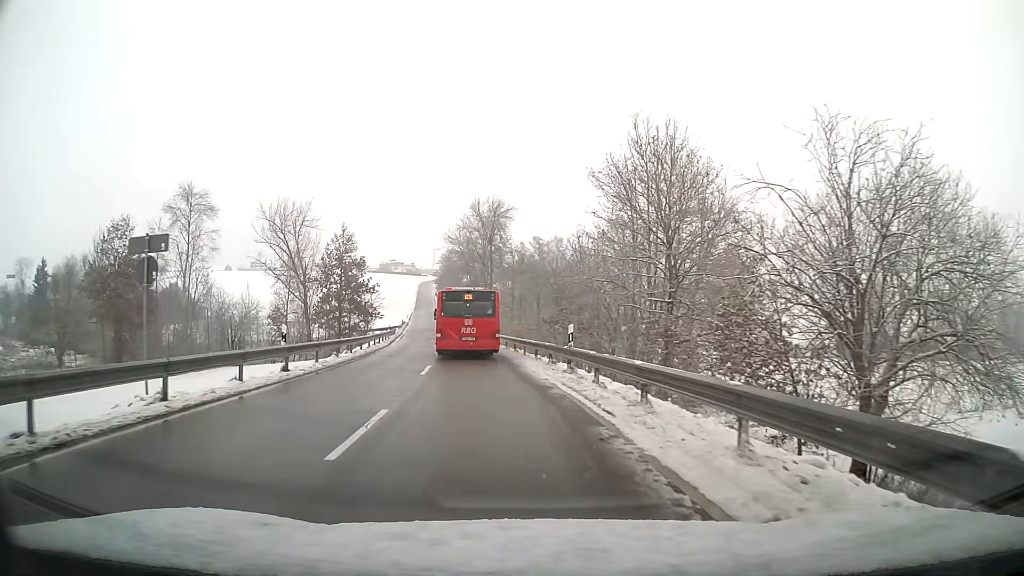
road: tertiary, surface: asphalt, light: Day
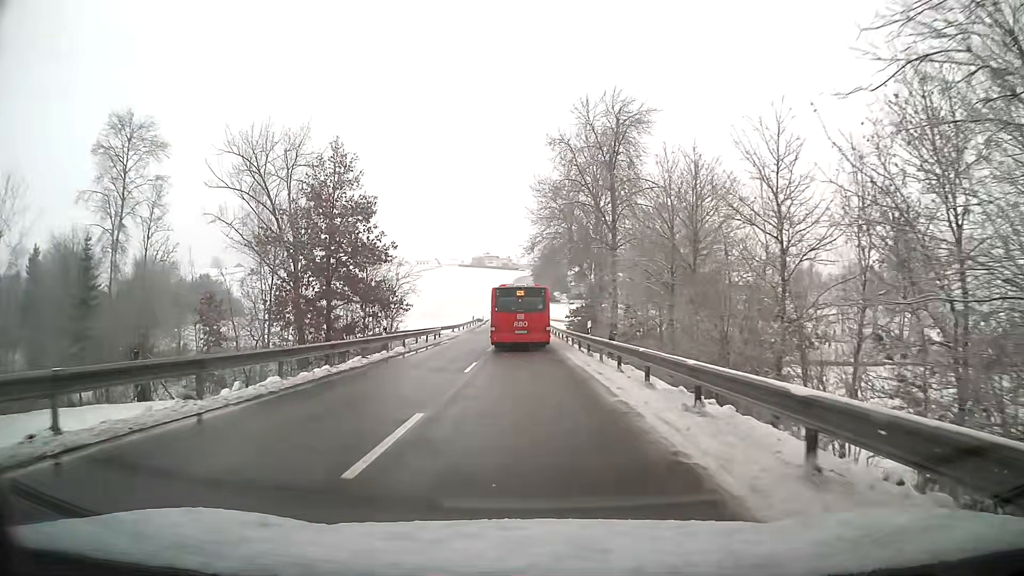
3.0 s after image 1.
(-3.2, +36.9) m; -8°
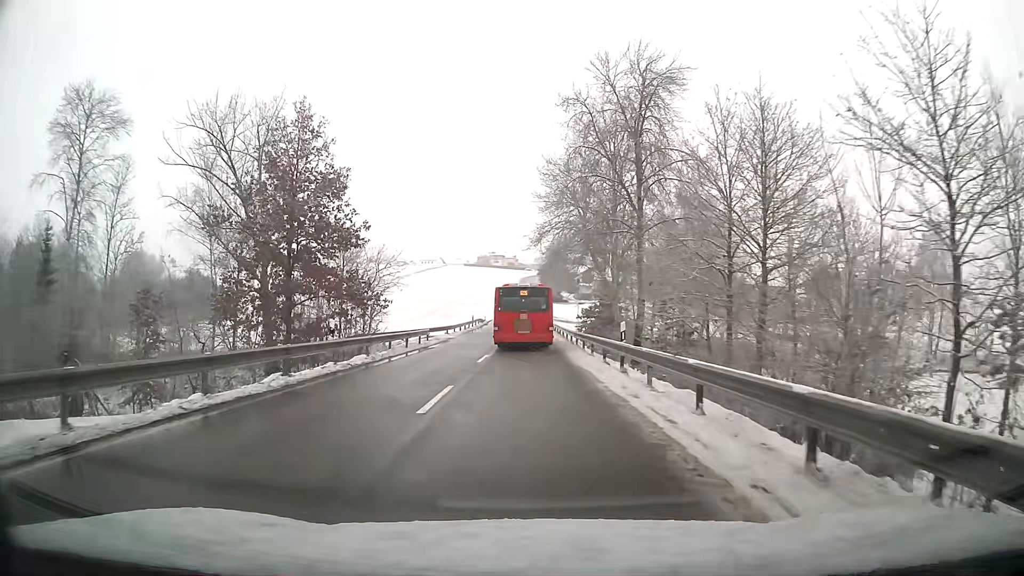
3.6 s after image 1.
(0.0, +8.0) m; 0°
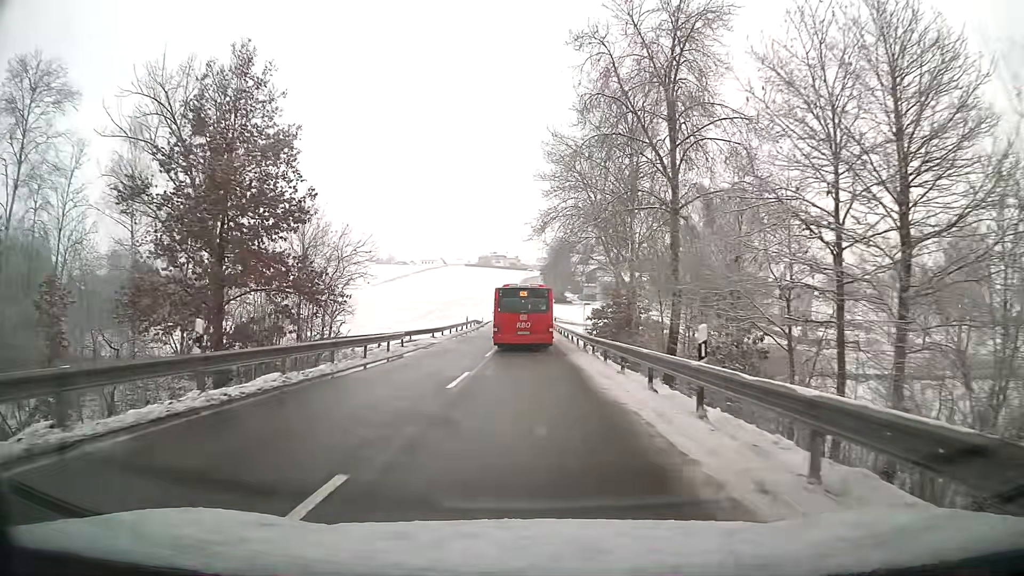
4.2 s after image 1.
(0.0, +8.2) m; 0°
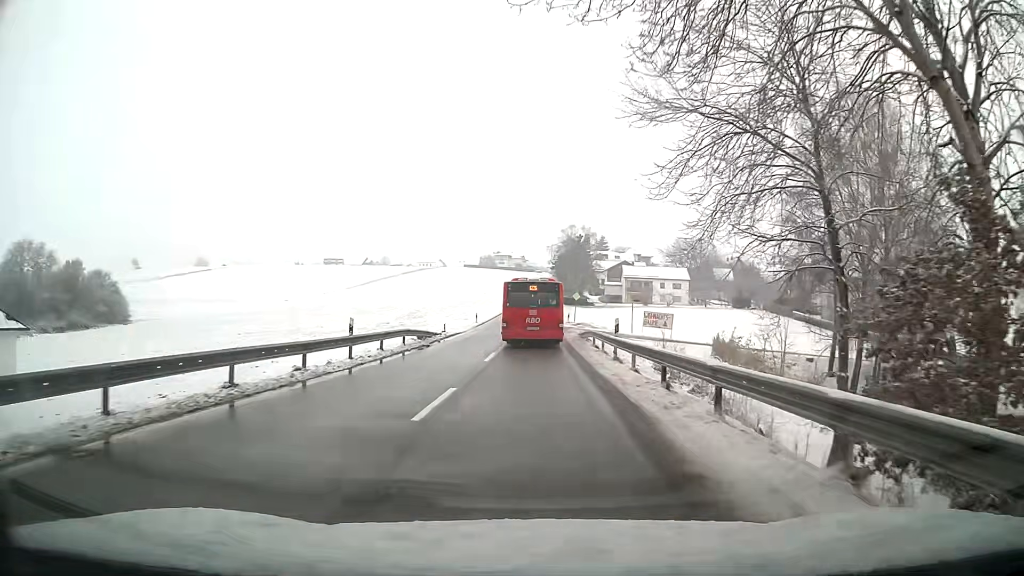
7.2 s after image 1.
(-0.3, +40.6) m; 0°
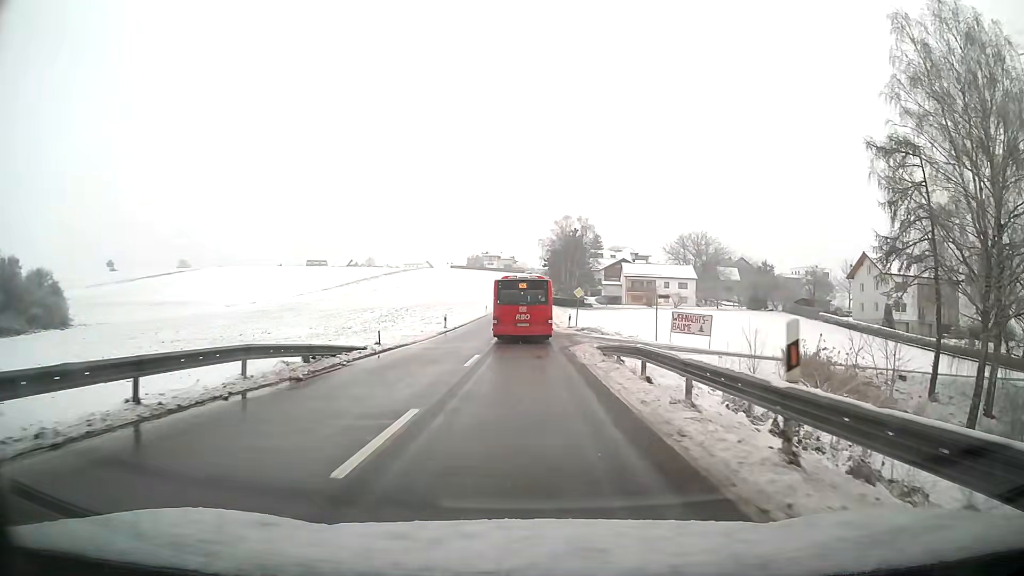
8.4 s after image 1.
(+0.1, +15.1) m; 0°
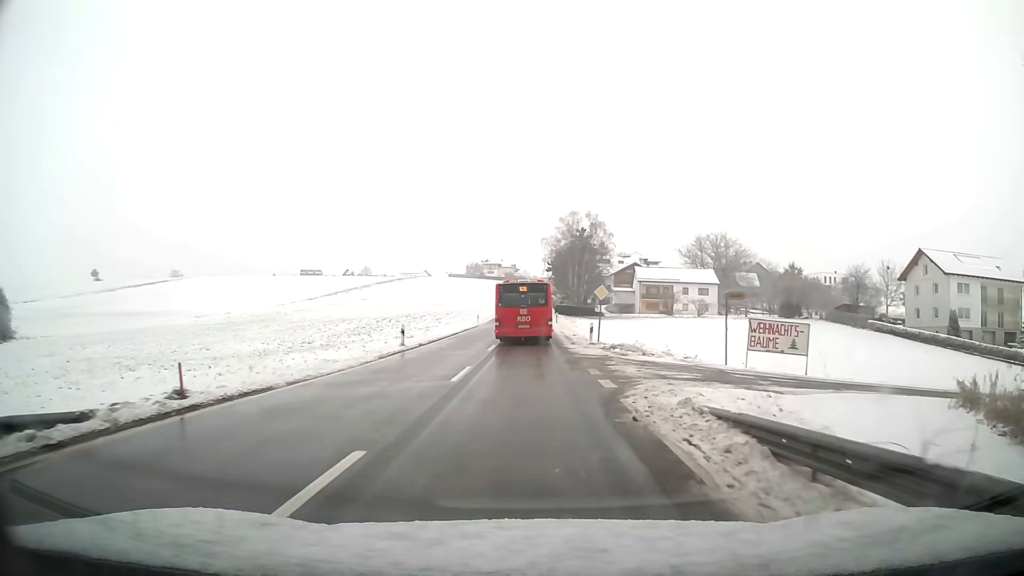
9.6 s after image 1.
(0.0, +14.9) m; 0°
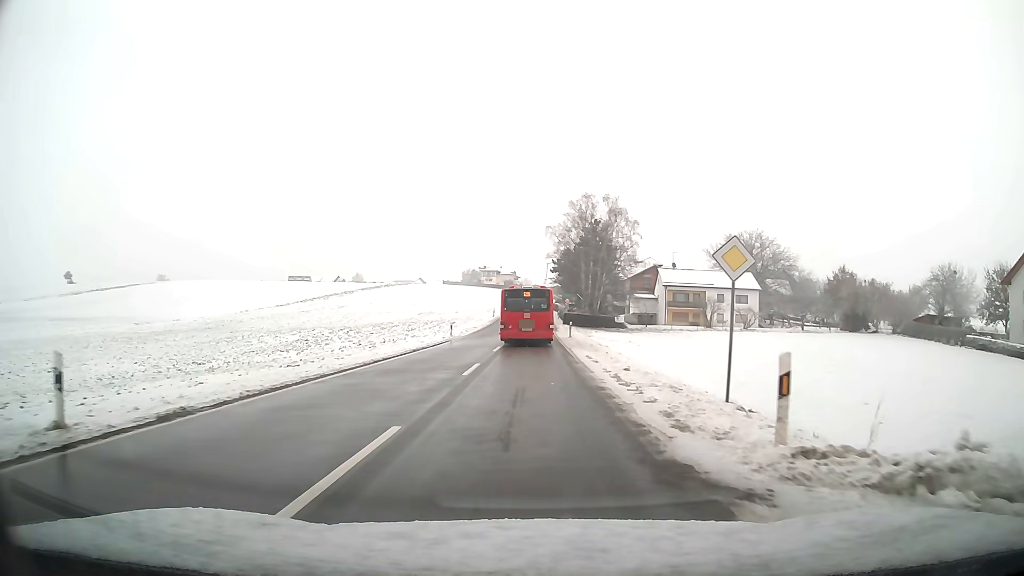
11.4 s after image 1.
(0.0, +22.2) m; 0°
(0, +10) (0, +20) (0, +30) (0, +40) (0, +50) (0, +60) (+1, +70) (+1, +80) (+1, +90) (+1, +100) m
